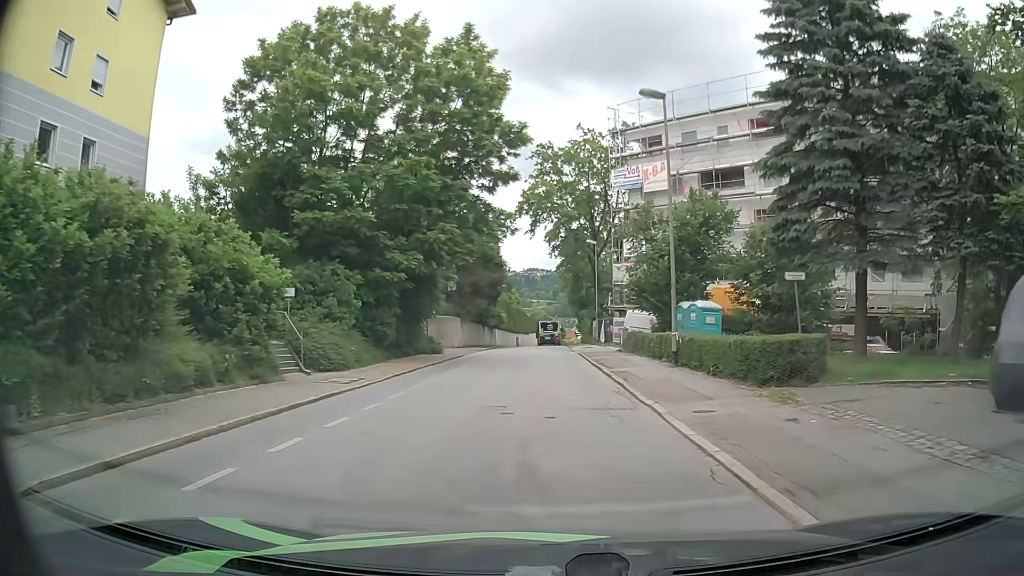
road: residential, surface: asphalt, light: Day
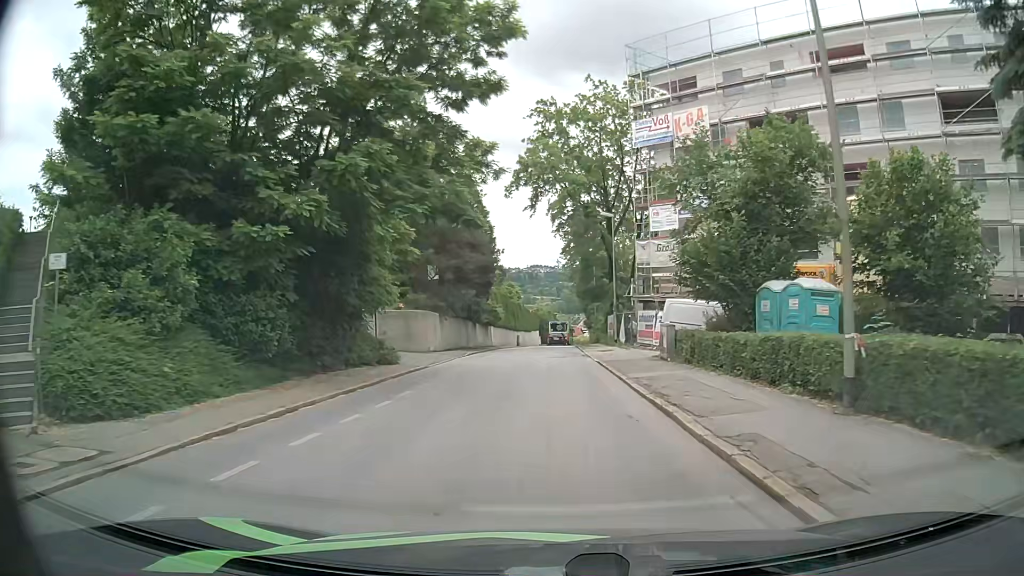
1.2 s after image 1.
(+0.2, +11.5) m; +1°
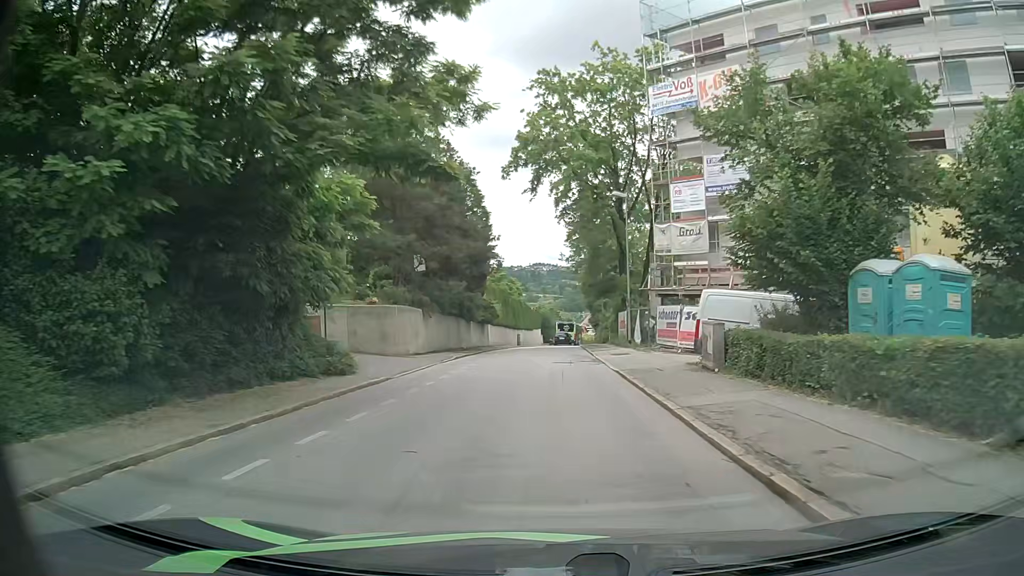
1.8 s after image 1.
(0.0, +5.9) m; -1°
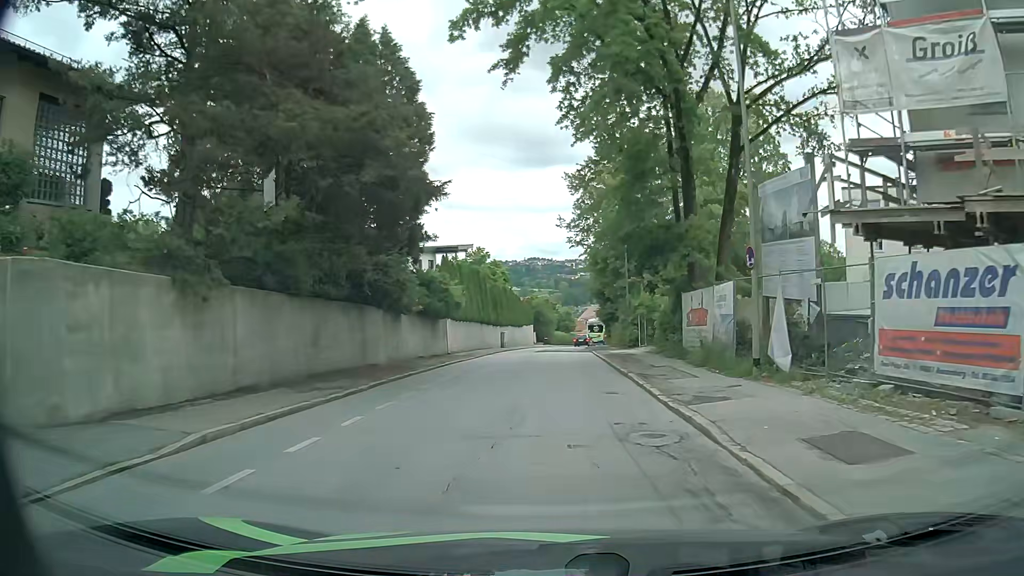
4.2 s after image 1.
(+0.1, +22.3) m; 0°
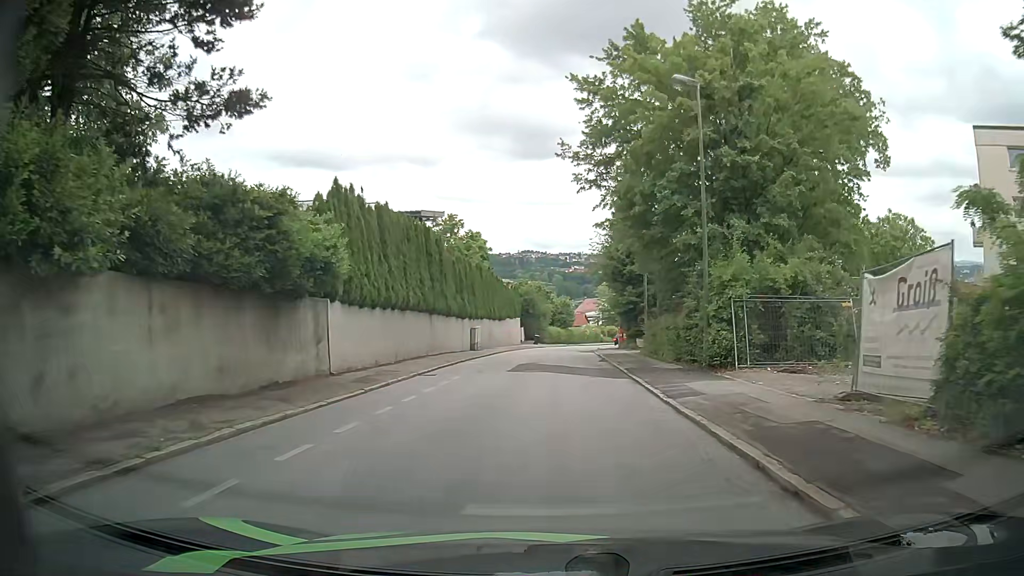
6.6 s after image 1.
(+0.1, +20.2) m; 0°
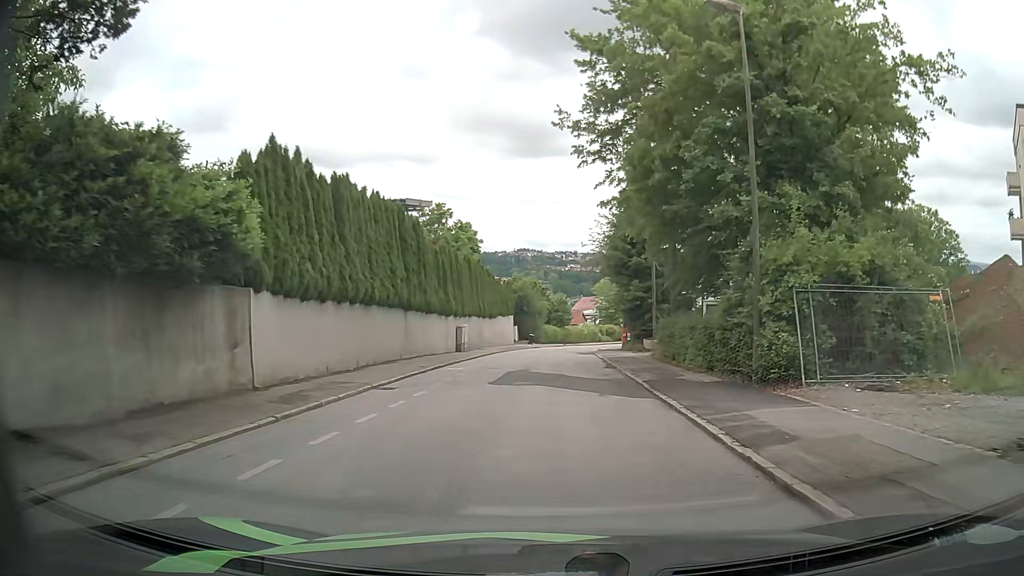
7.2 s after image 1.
(+0.1, +4.9) m; +1°
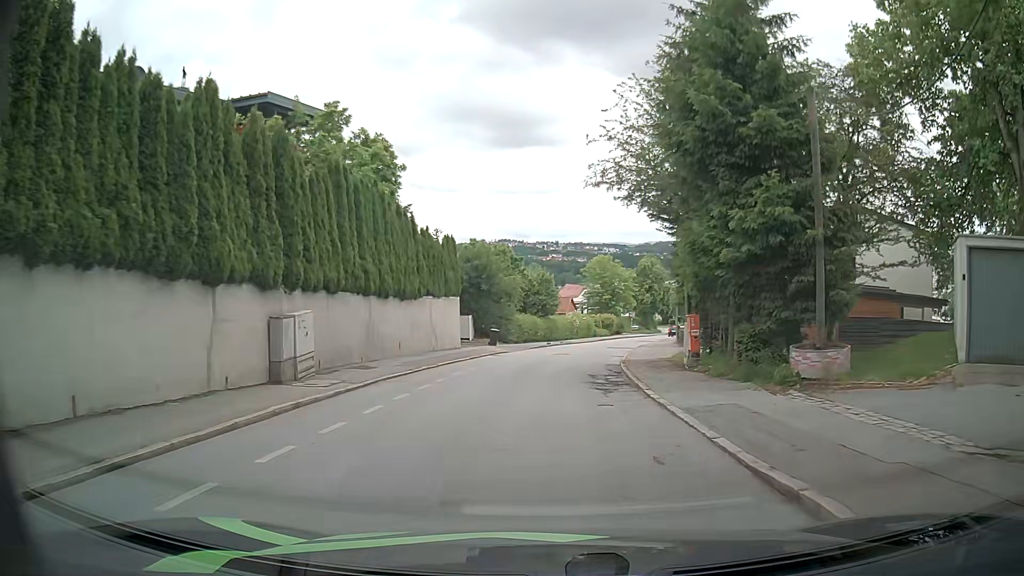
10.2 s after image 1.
(+0.4, +25.2) m; +2°
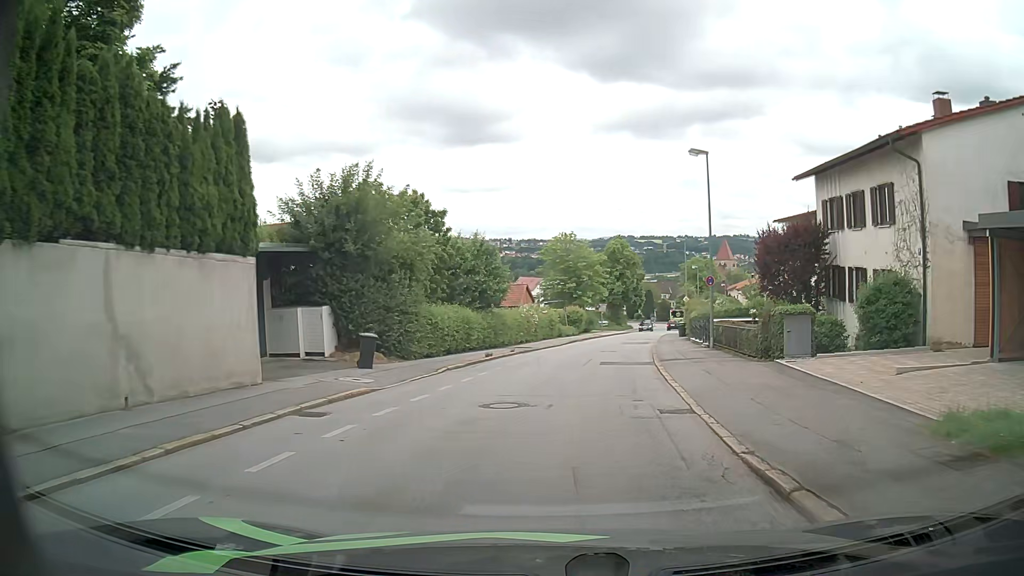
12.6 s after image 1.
(+0.4, +20.2) m; +4°
(0, +10) (+1, +20) (+3, +30) (+4, +40) (+6, +50) (+8, +59) (+10, +69) (+12, +79) (+15, +89) (+18, +98) m
